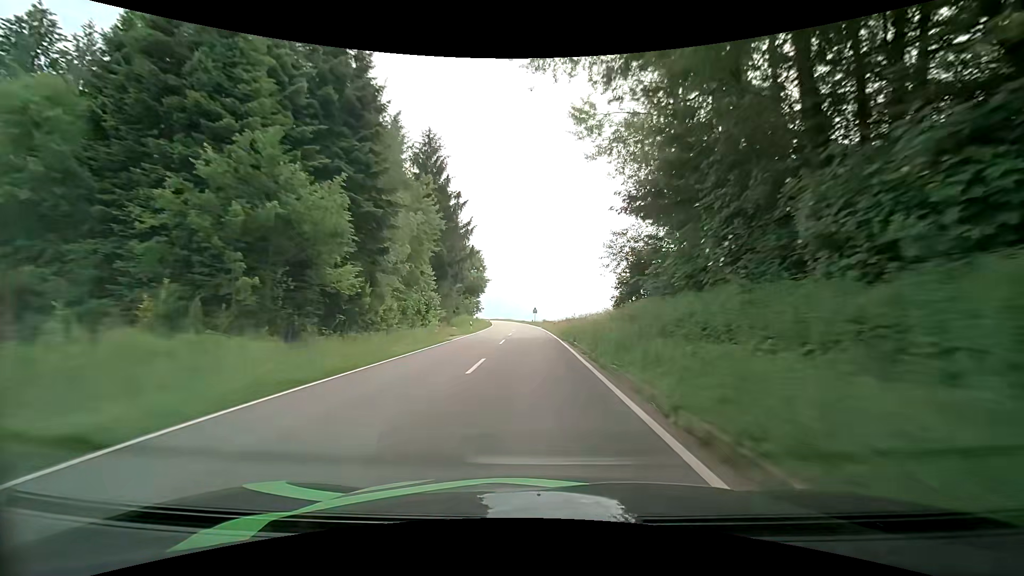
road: tertiary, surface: asphalt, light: Day
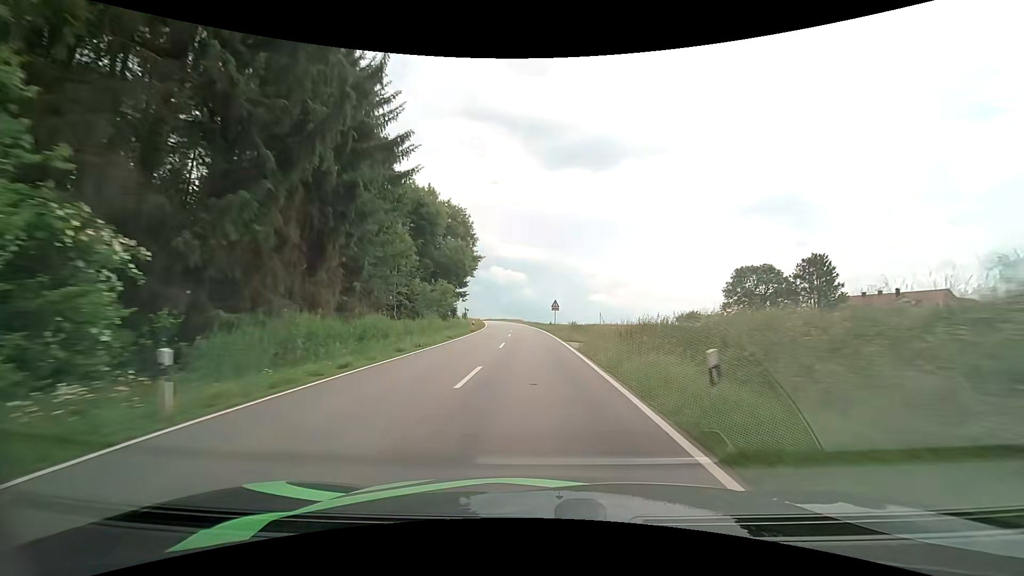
(-0.8, +39.7) m; -2°
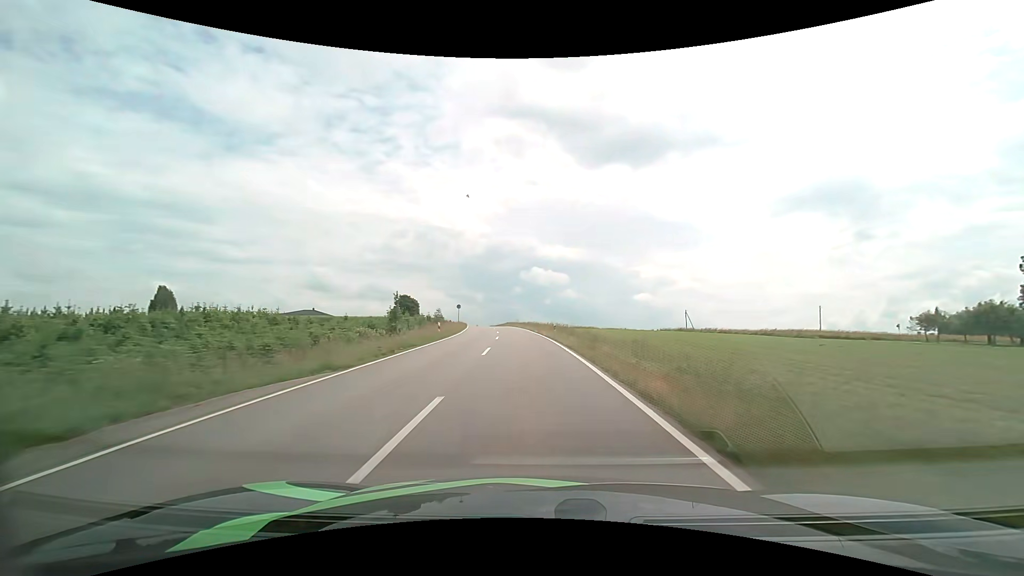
(-2.3, +67.4) m; -4°
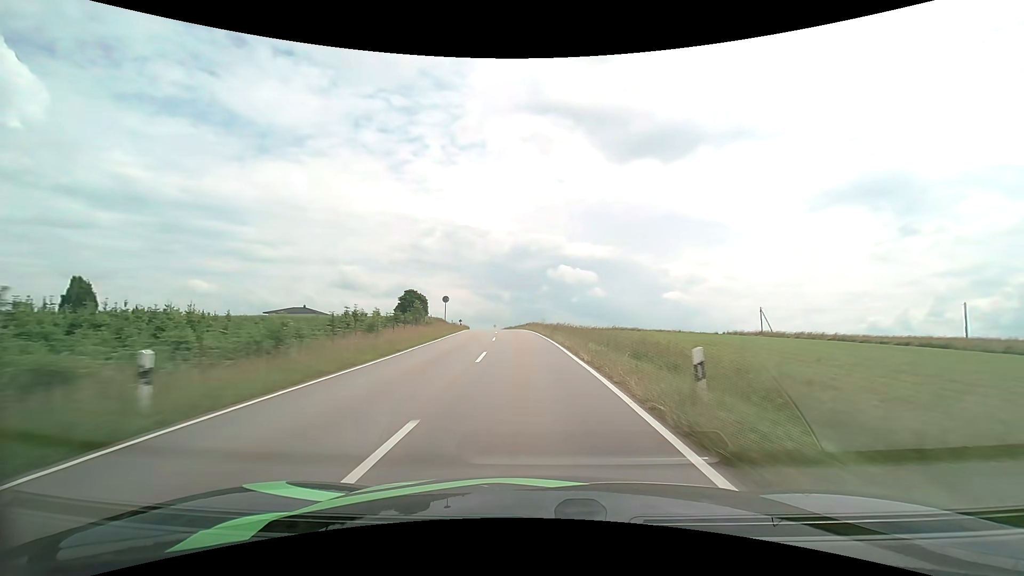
(-0.8, +26.7) m; -3°
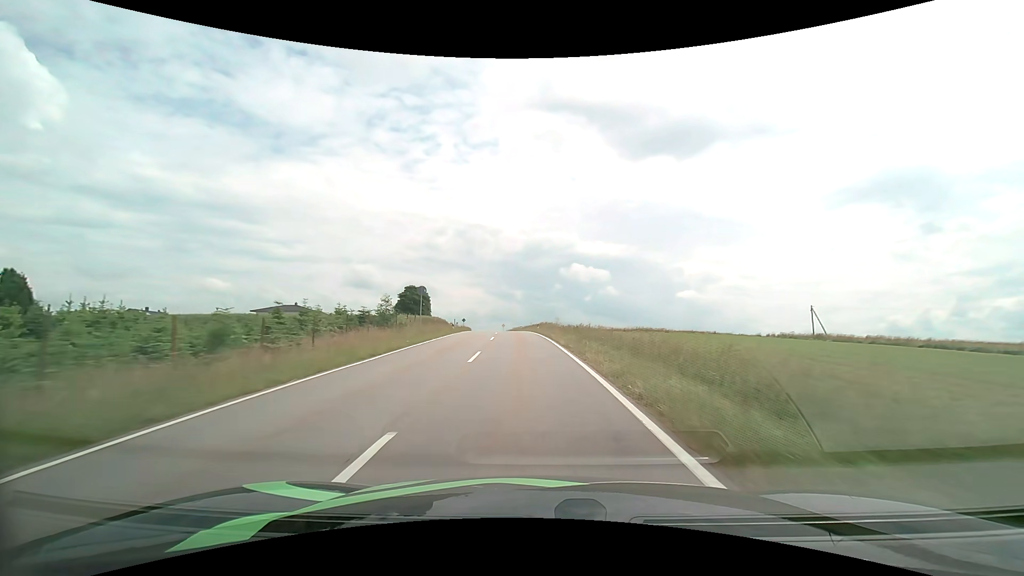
(-0.2, +13.0) m; -2°
(0, +10) (0, +20) (-1, +30) (-2, +40) (-2, +50) (-3, +60) (-4, +70) (-5, +80) (-7, +90) (-8, +100) m
